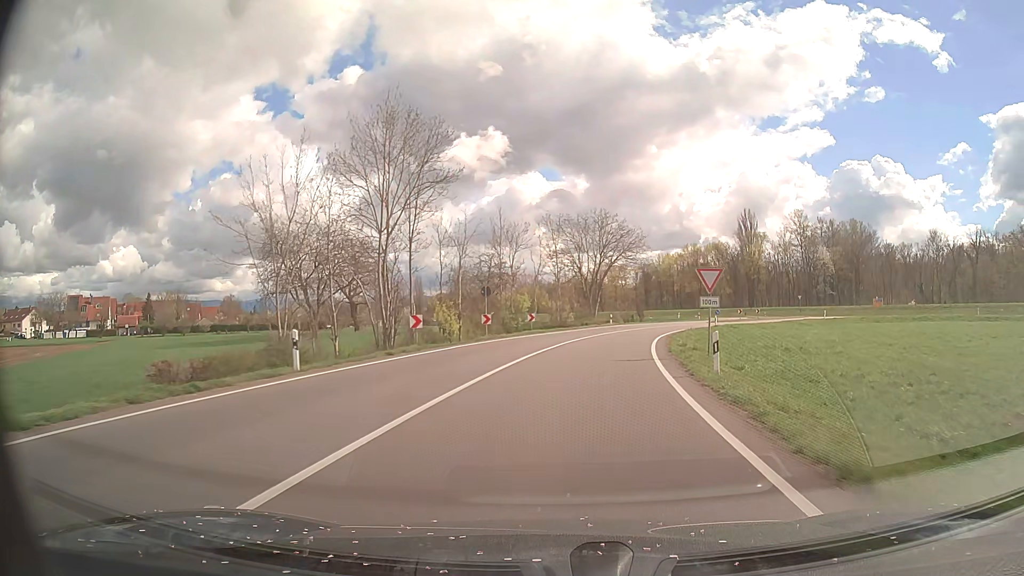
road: secondary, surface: asphalt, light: Day
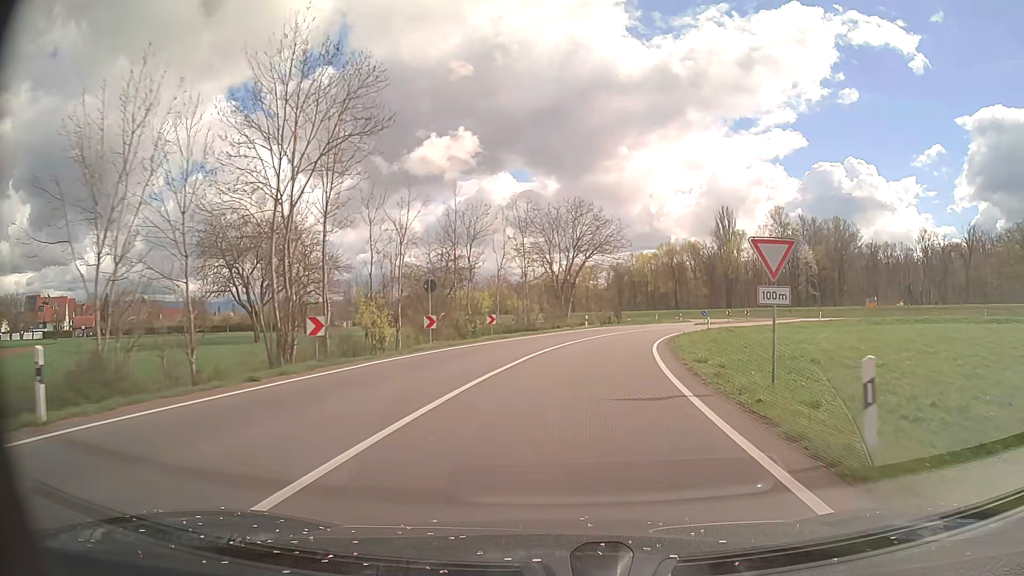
(+0.2, +8.4) m; +3°
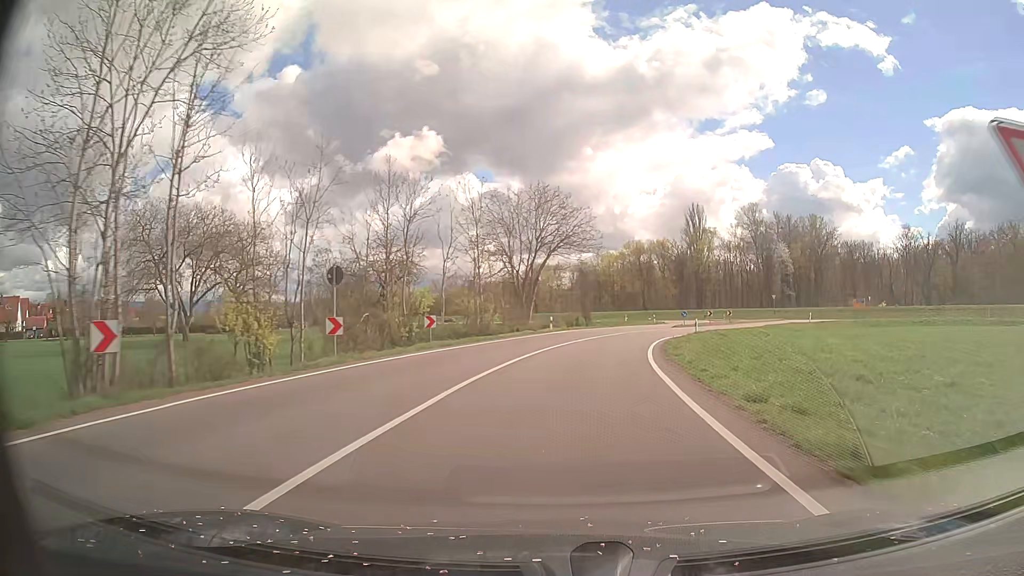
(+0.2, +8.1) m; +3°
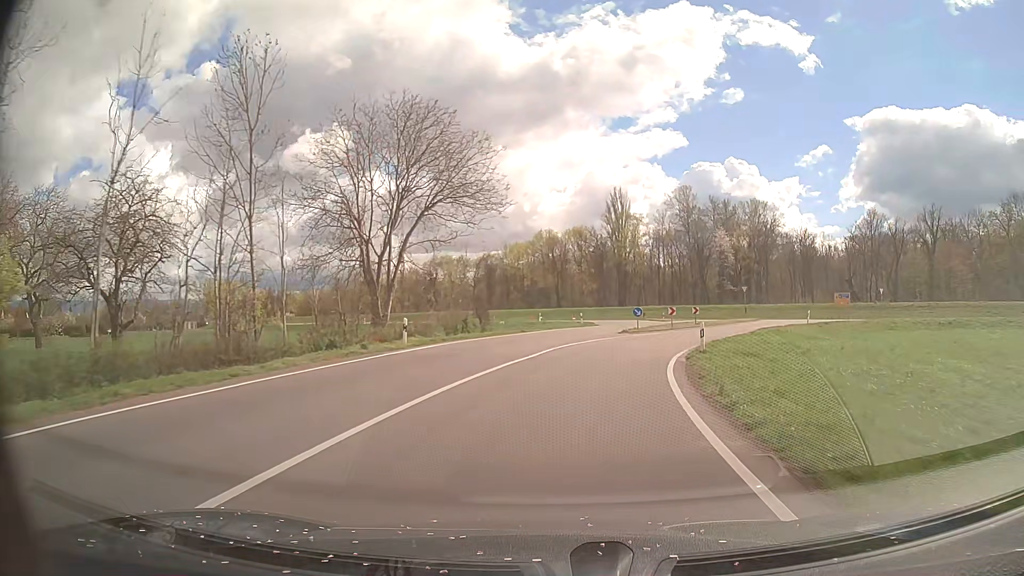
(+1.7, +23.1) m; +8°
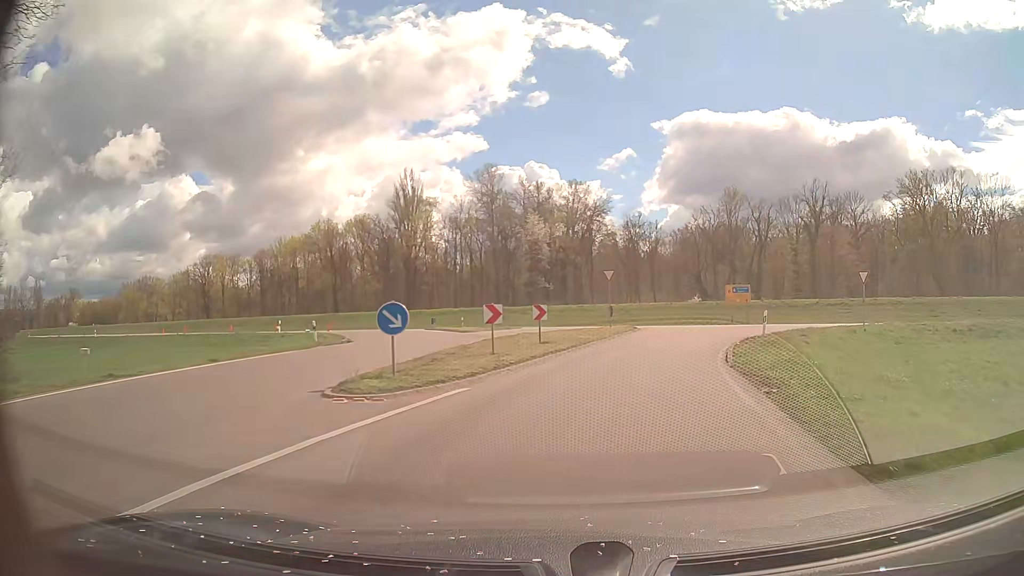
(+3.6, +26.9) m; +17°
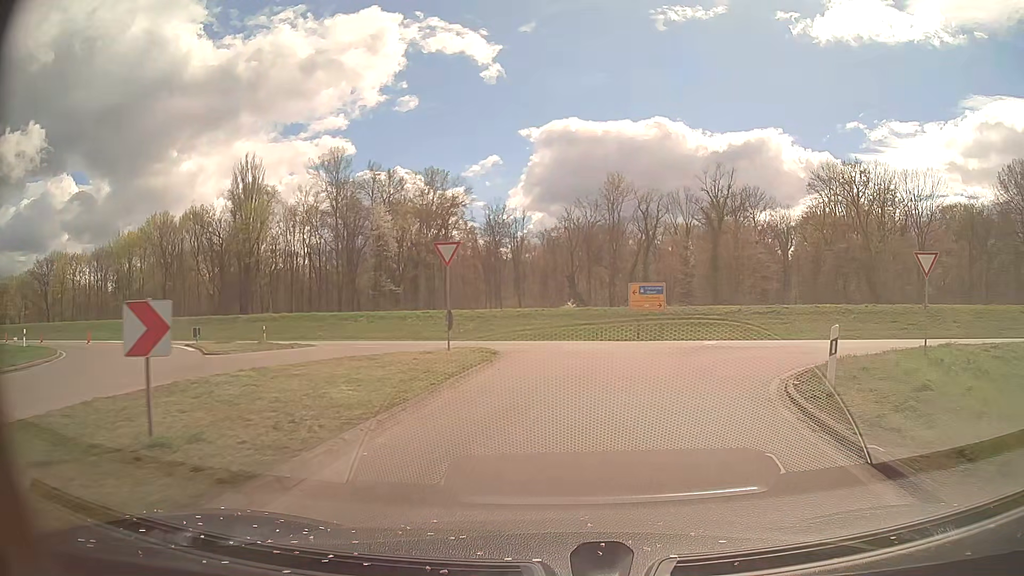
(+1.8, +16.6) m; +12°
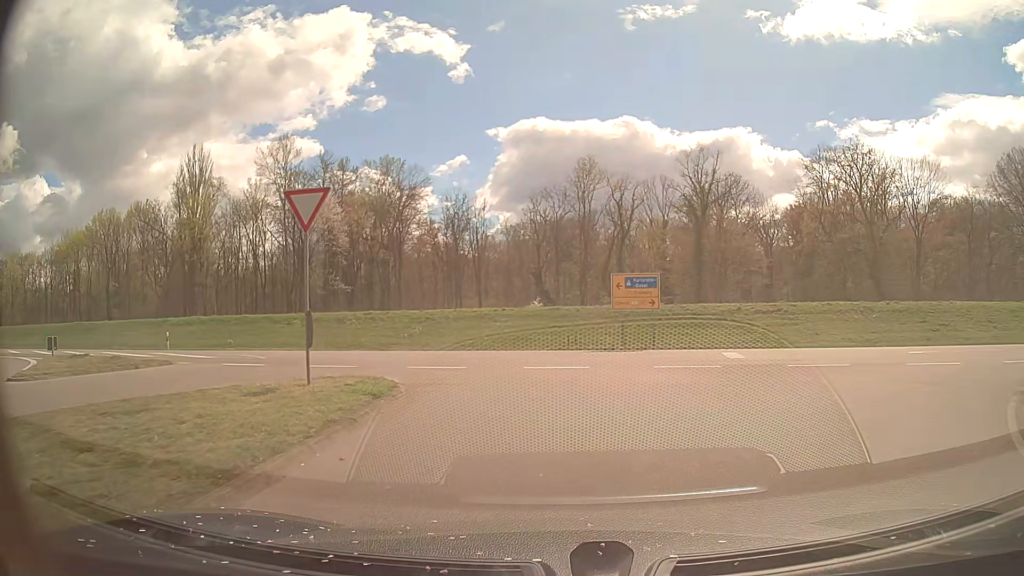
(+0.3, +8.7) m; +3°
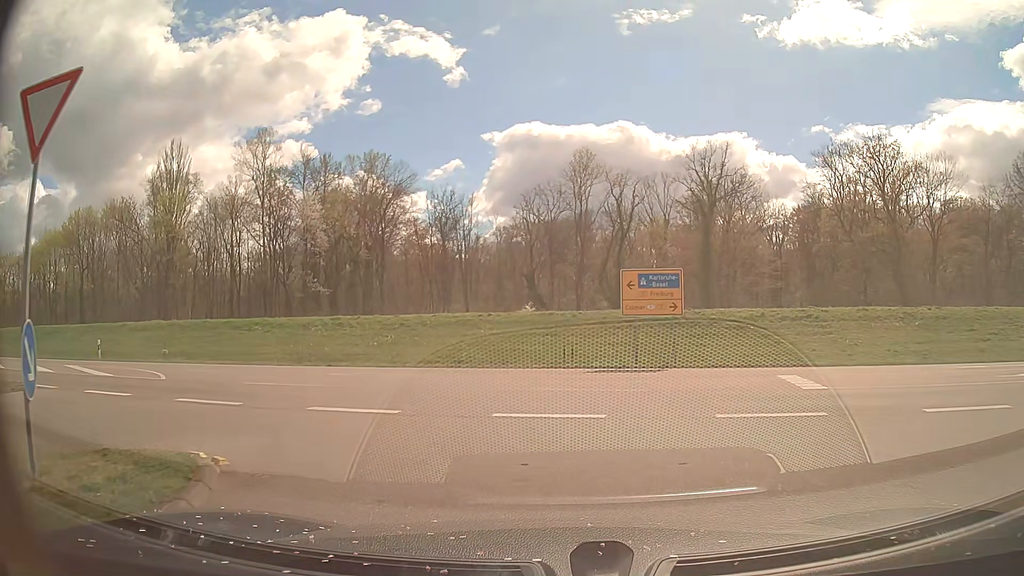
(0.0, +6.1) m; +1°
(-1, +10) (-7, +18) (-15, +23) (-25, +26) (-35, +28) (-44, +30) (-54, +32) (-64, +34) (-74, +36) (-84, +38) m
